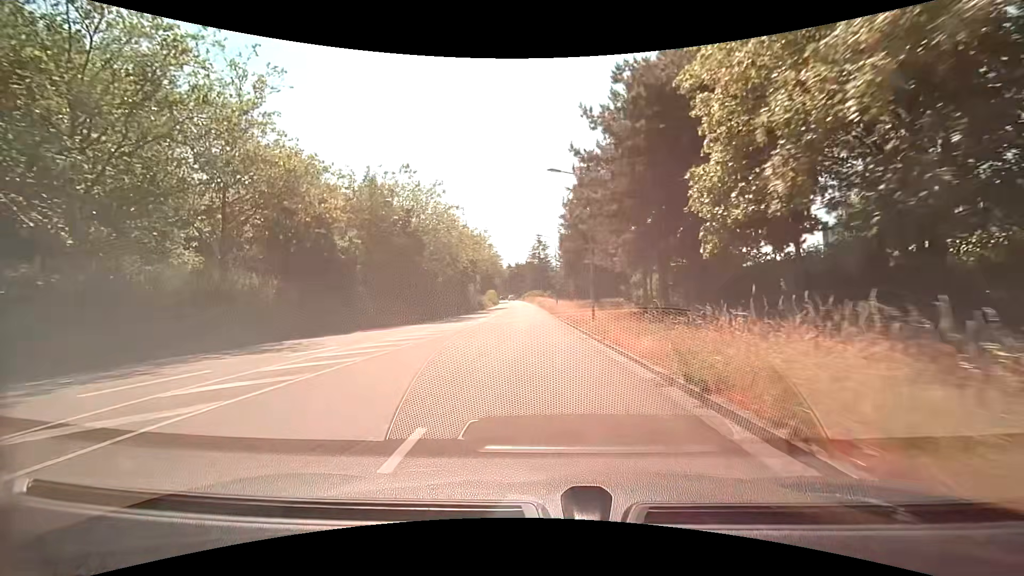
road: tertiary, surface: asphalt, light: Day
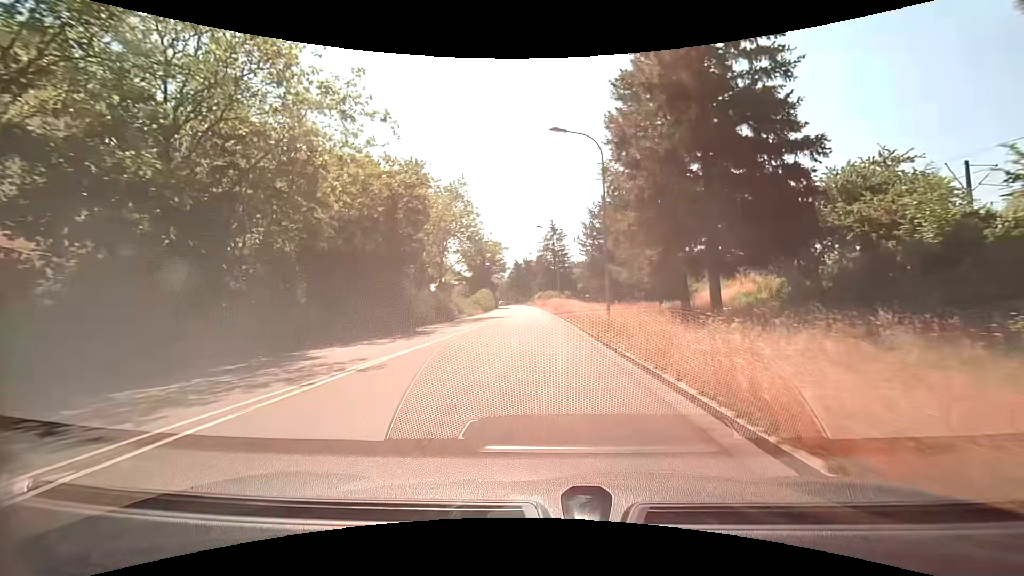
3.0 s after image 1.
(-0.7, +37.7) m; -2°
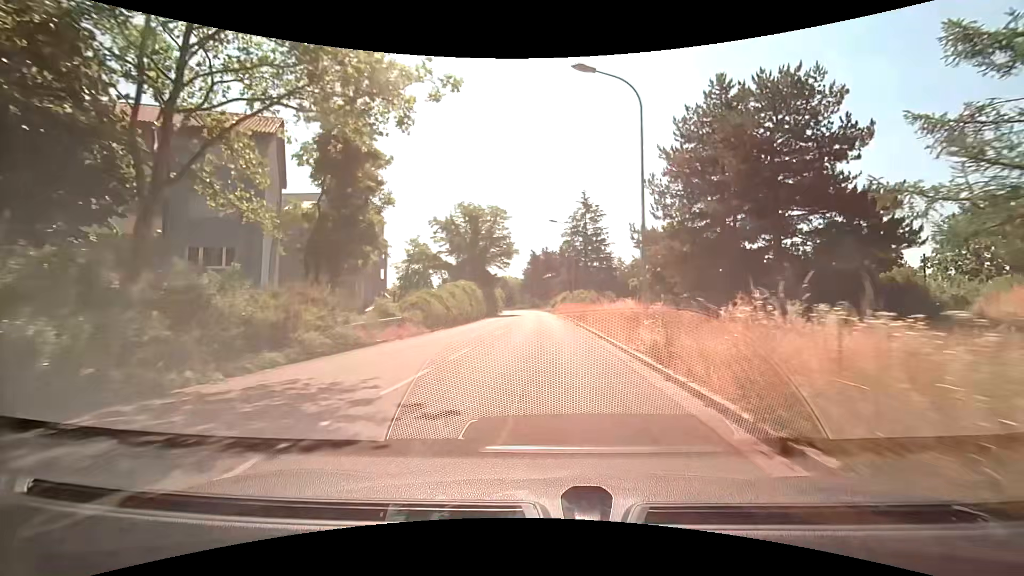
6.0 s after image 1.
(-0.6, +37.4) m; -2°
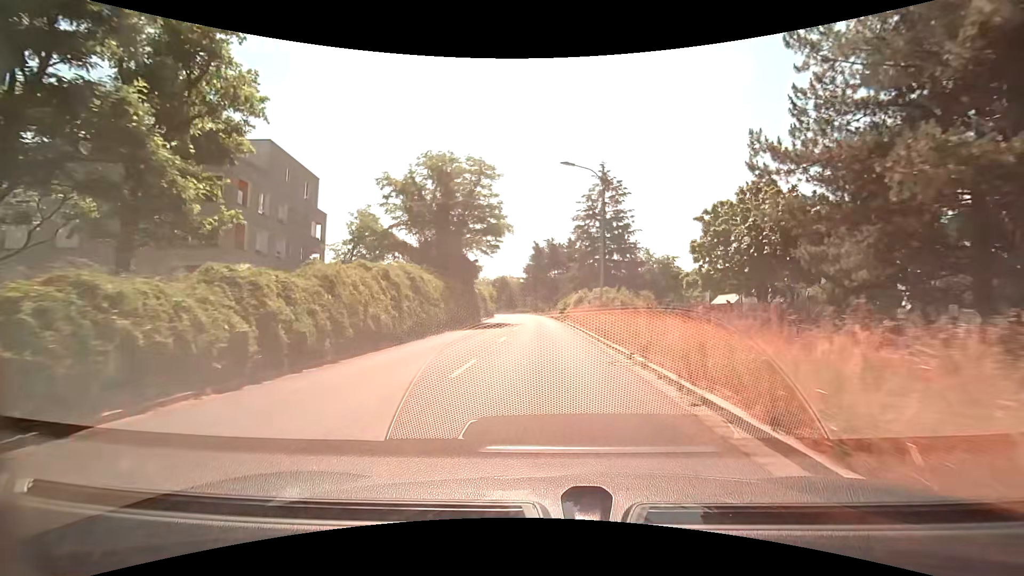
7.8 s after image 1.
(-0.1, +20.6) m; -1°
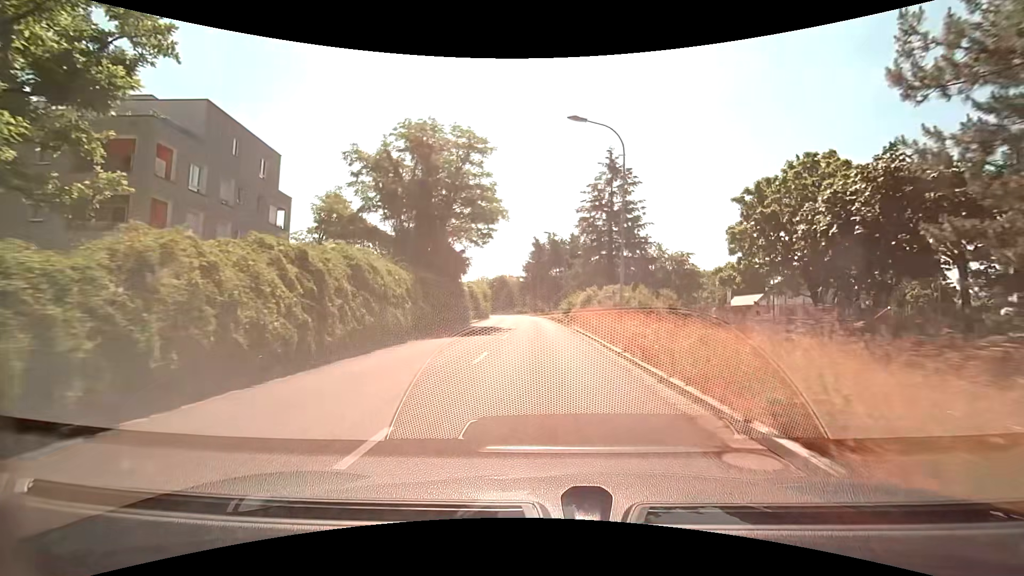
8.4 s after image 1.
(0.0, +6.8) m; 0°
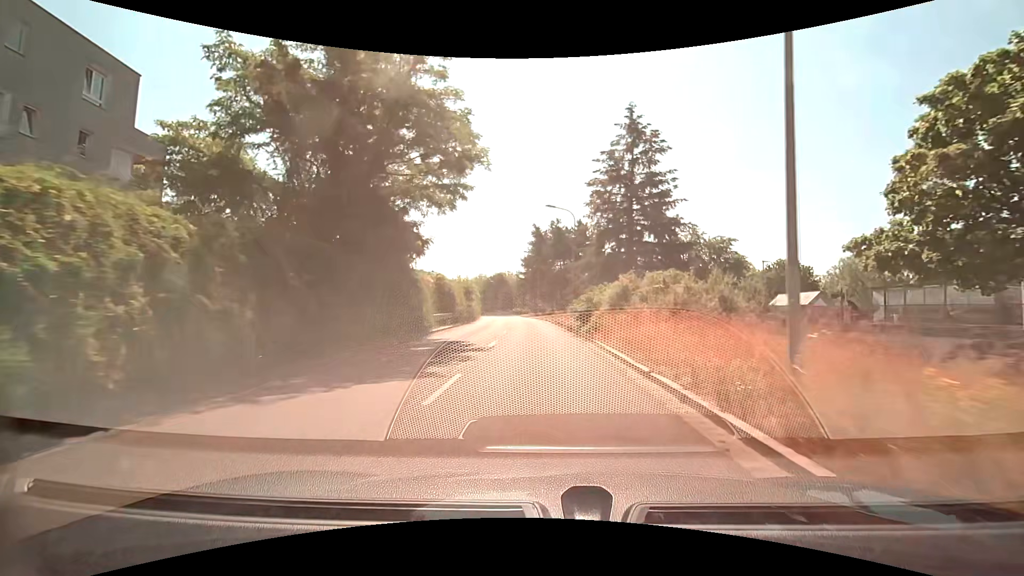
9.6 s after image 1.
(0.0, +13.8) m; 0°
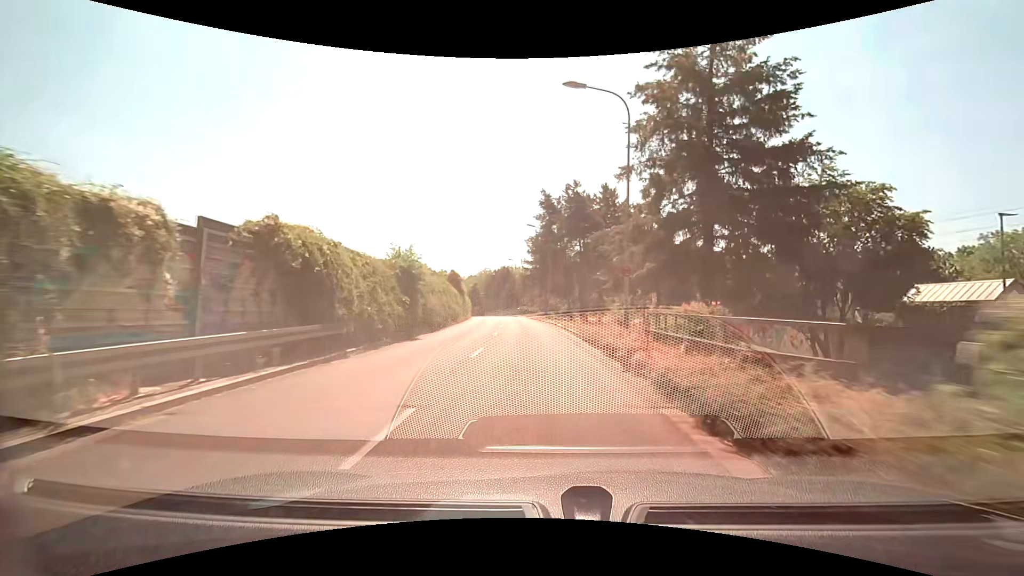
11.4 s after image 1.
(-0.1, +21.1) m; -1°
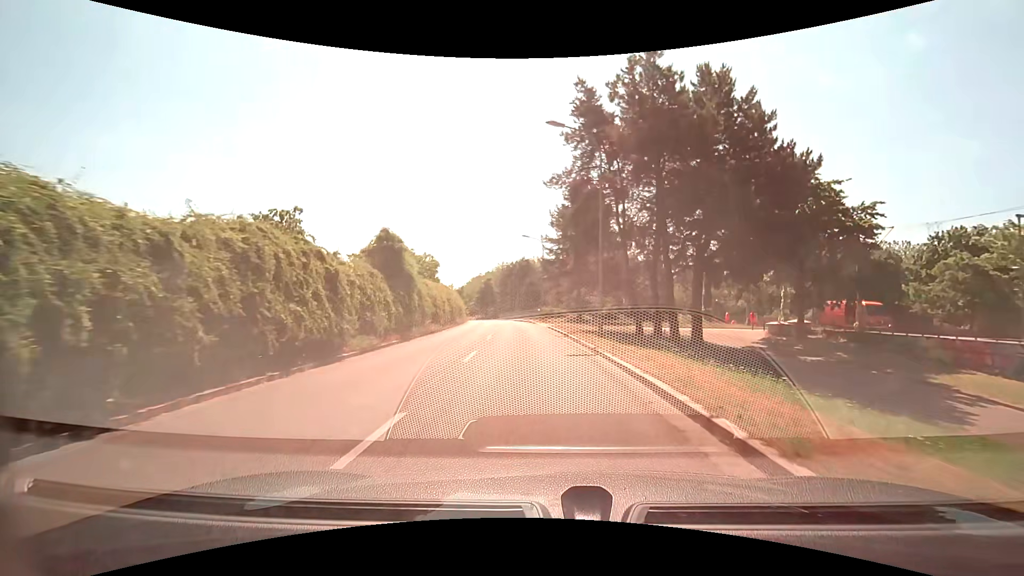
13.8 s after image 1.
(-0.6, +27.3) m; -3°
(0, +10) (-1, +20) (-1, +30) (-2, +40) (-3, +50) (-4, +60) (-5, +70) (-7, +80) (-9, +89) (-11, +99) m
